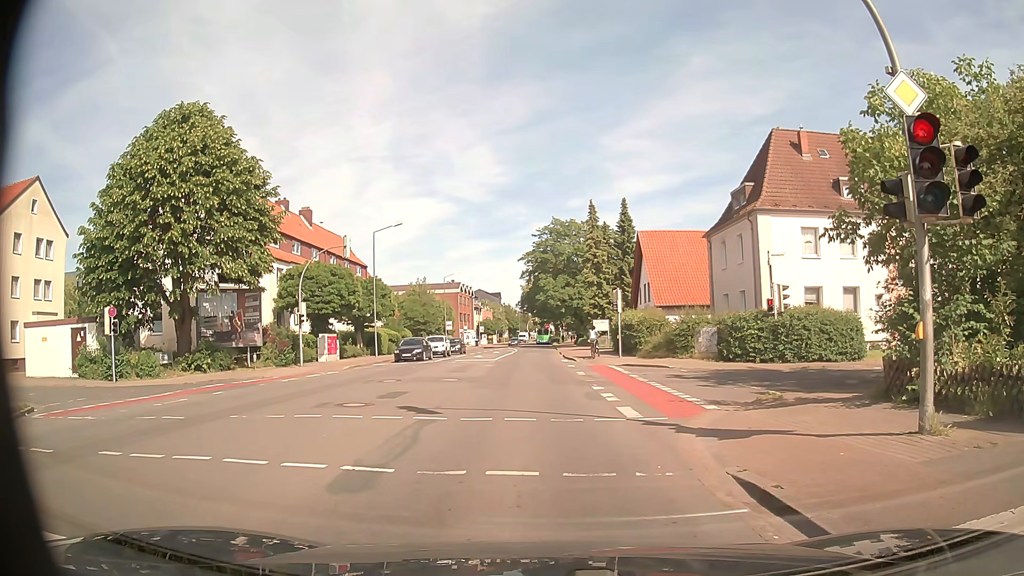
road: secondary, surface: asphalt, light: Day
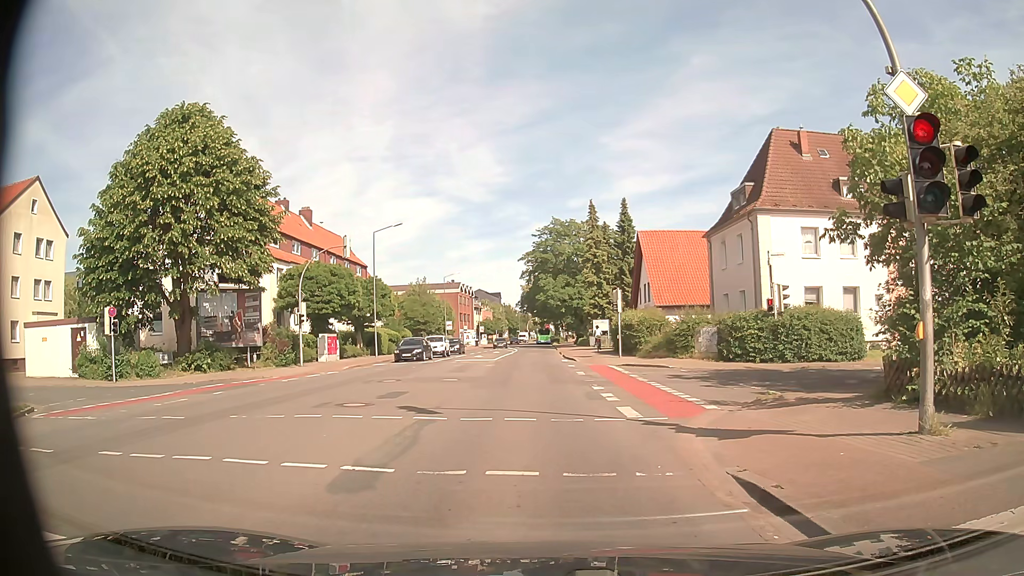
(0.0, 0.0) m; 0°
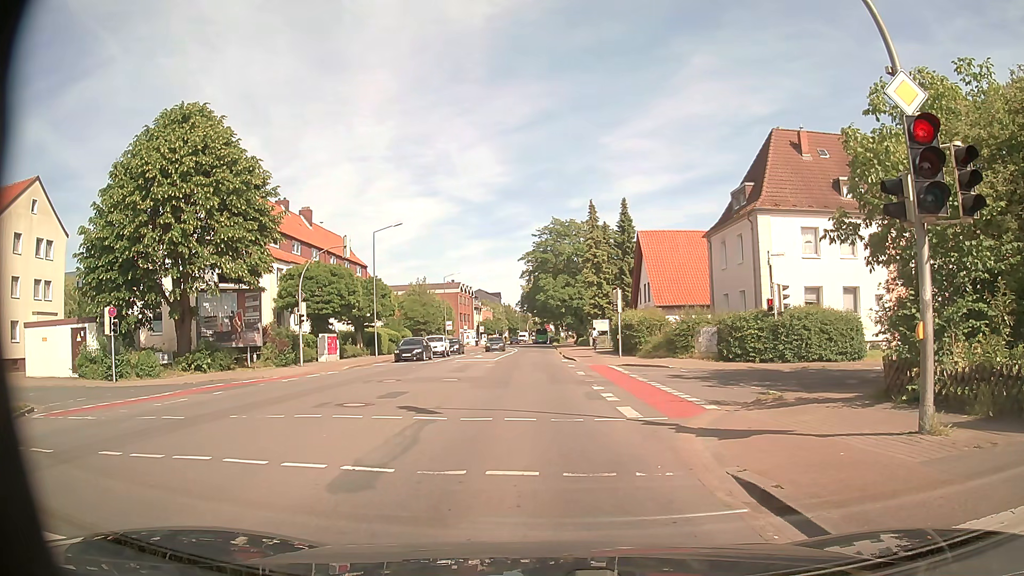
(0.0, 0.0) m; 0°
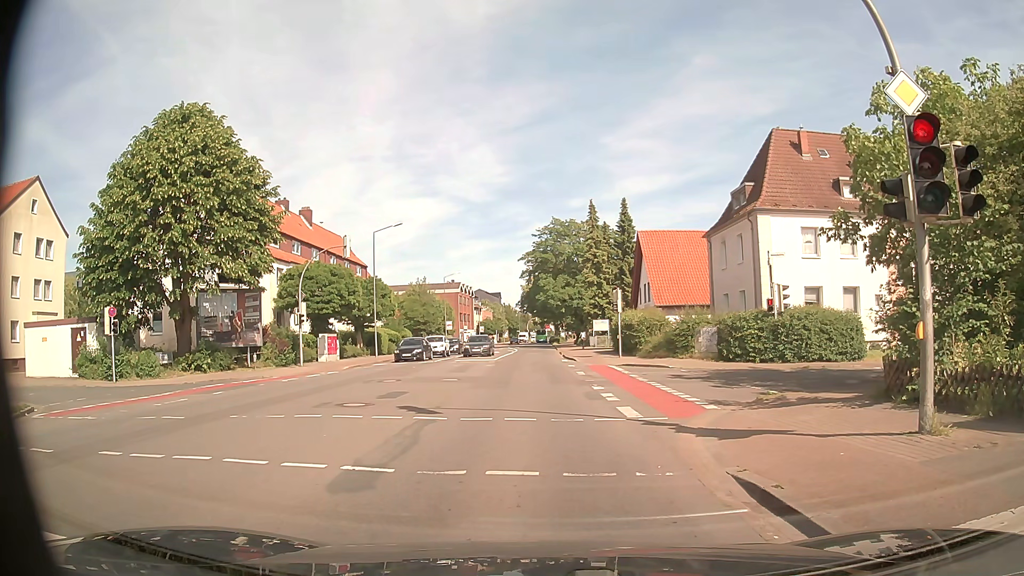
(0.0, 0.0) m; 0°
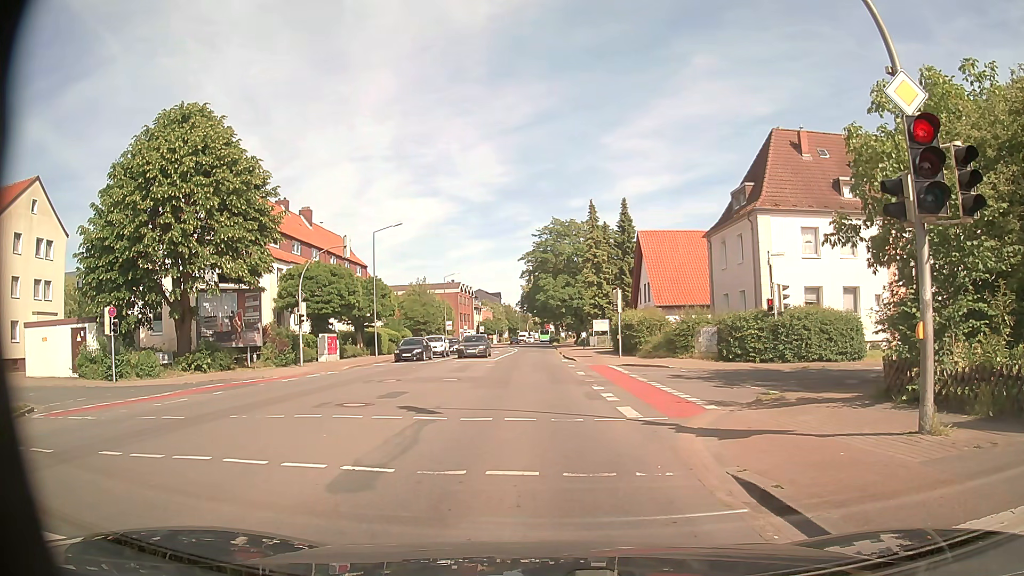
(0.0, 0.0) m; 0°
(0, +10) (-1, +20) (-1, +30) (-2, +40) (-2, +50) (-2, +60) (-3, +70) (-3, +80) (-3, +90) (-4, +100) m
